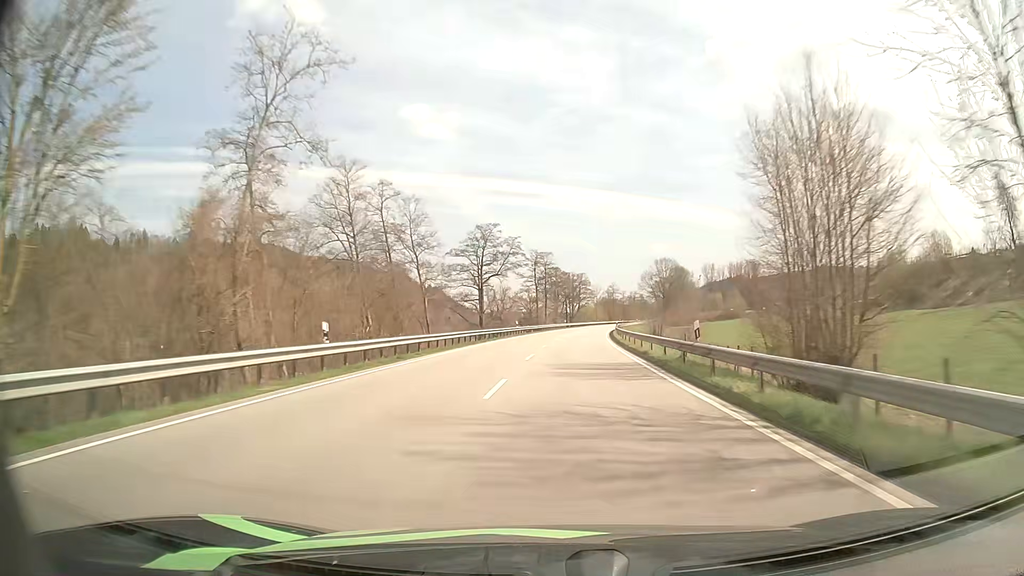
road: primary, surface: asphalt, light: Day
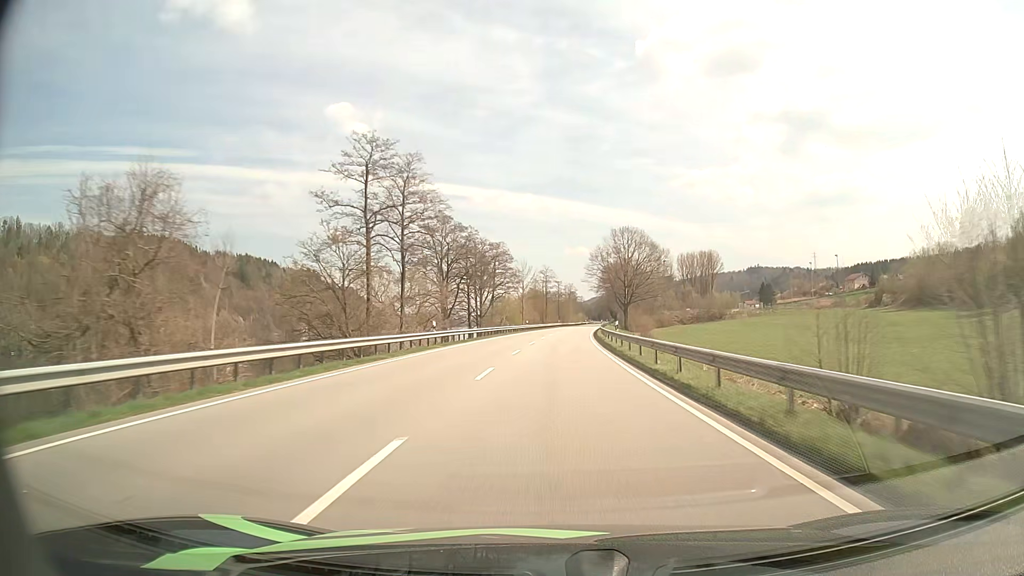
(+4.9, +79.6) m; +7°
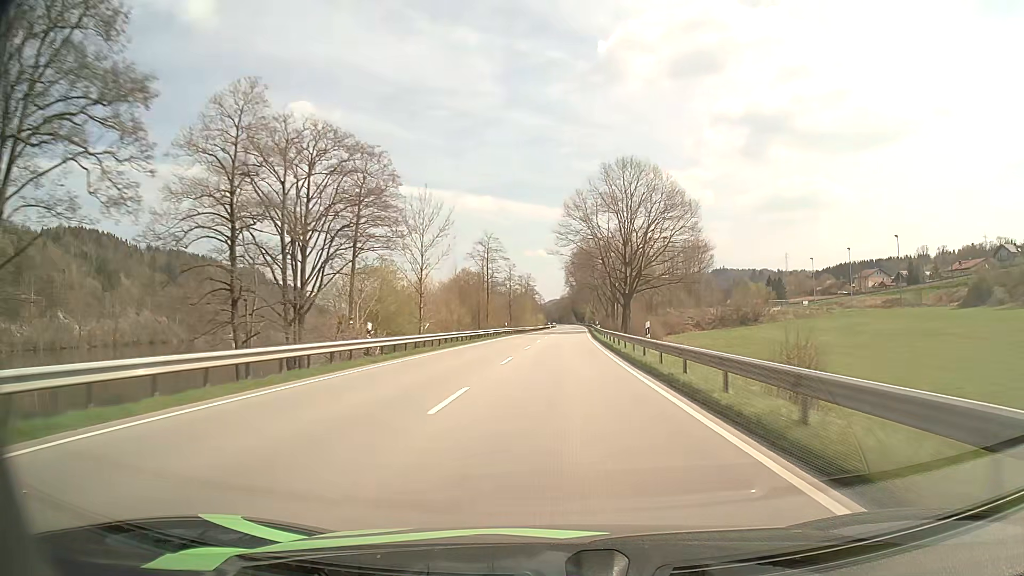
(+2.1, +65.3) m; +4°
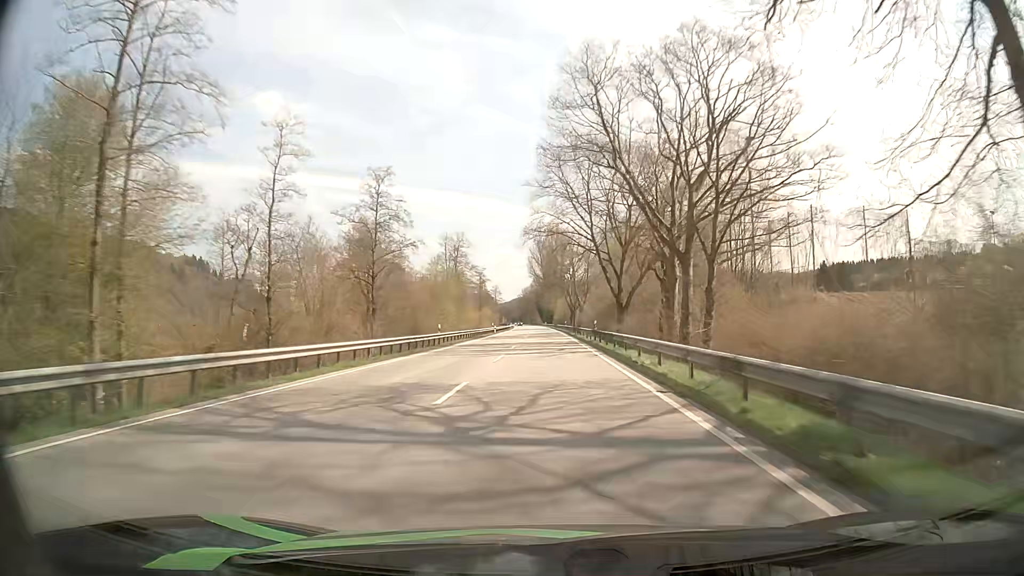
(+2.9, +82.2) m; +3°
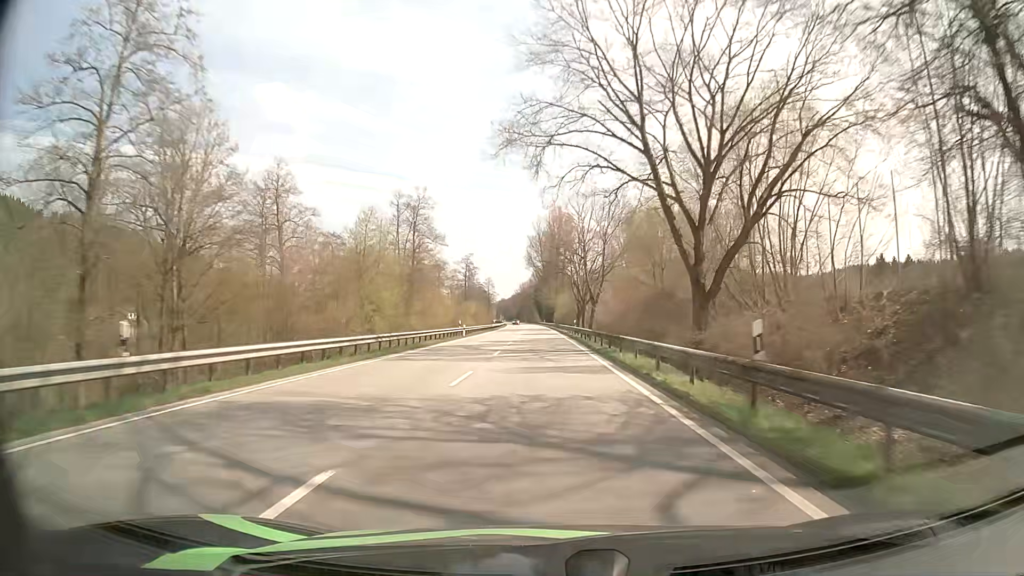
(+0.1, +33.0) m; 0°
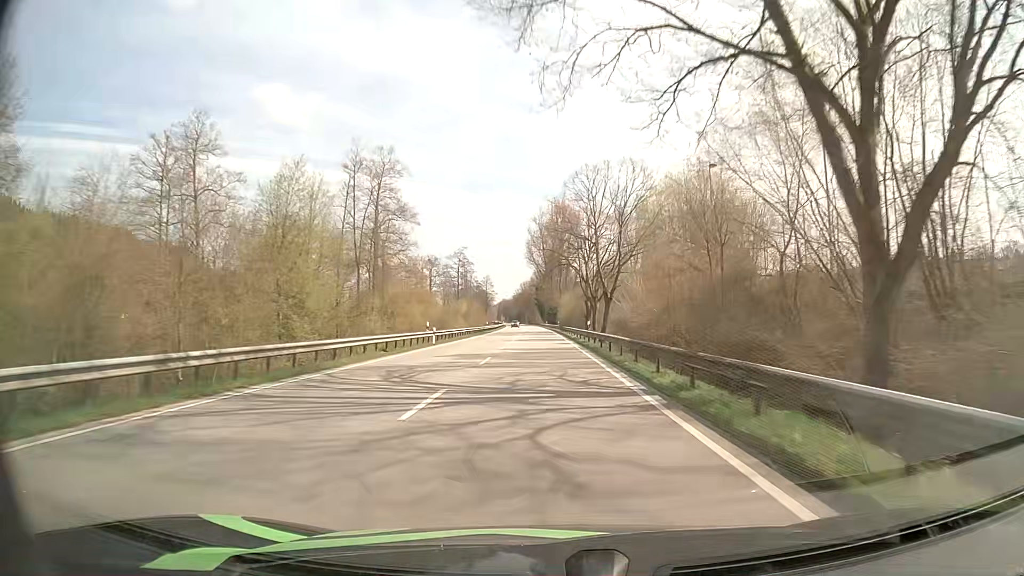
(0.0, +16.6) m; 0°
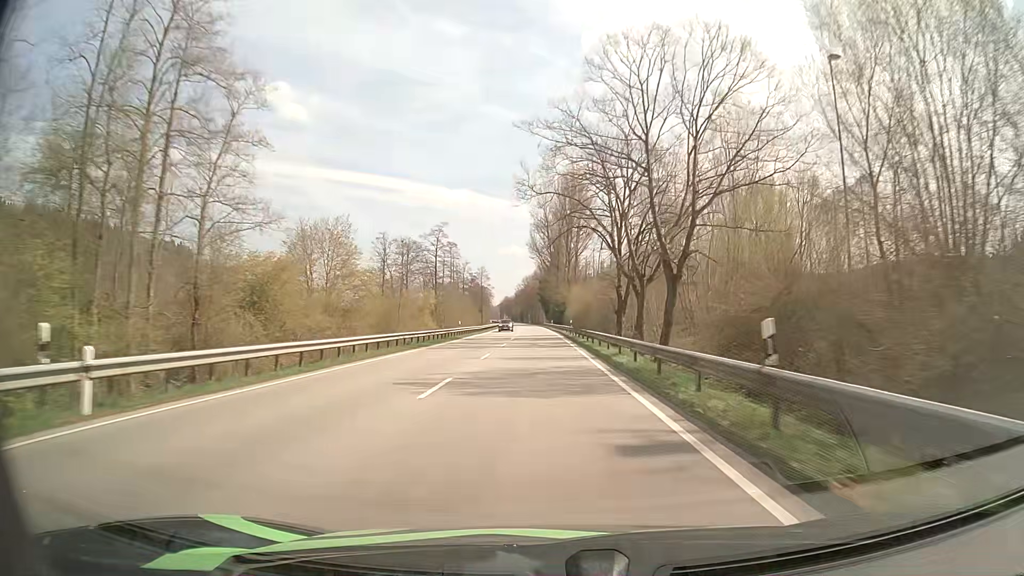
(-0.1, +33.3) m; 0°
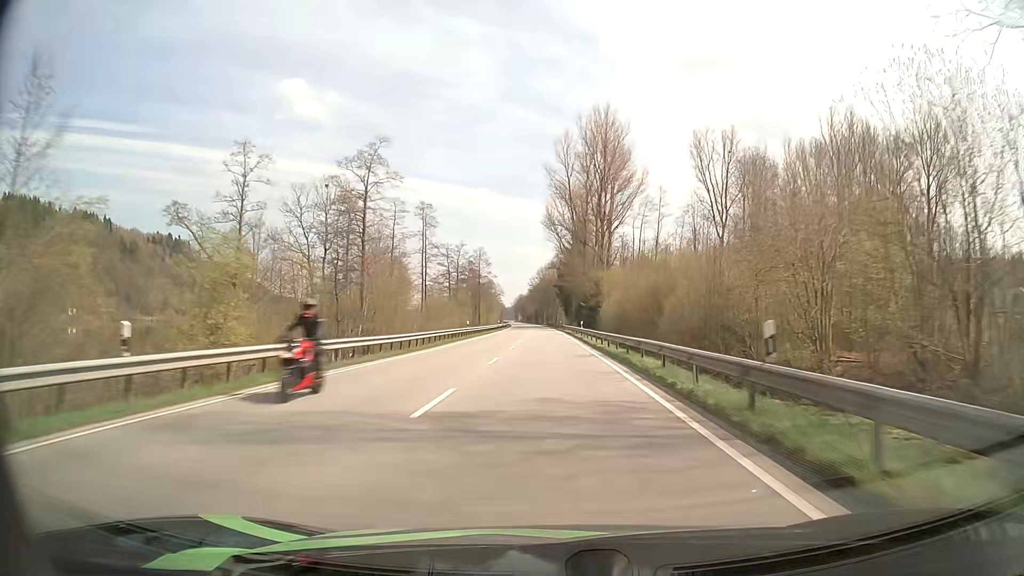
(-0.6, +50.3) m; -2°
(0, +10) (0, +20) (0, +30) (0, +40) (0, +50) (0, +60) (0, +70) (0, +80) (-1, +90) (-1, +100) m
